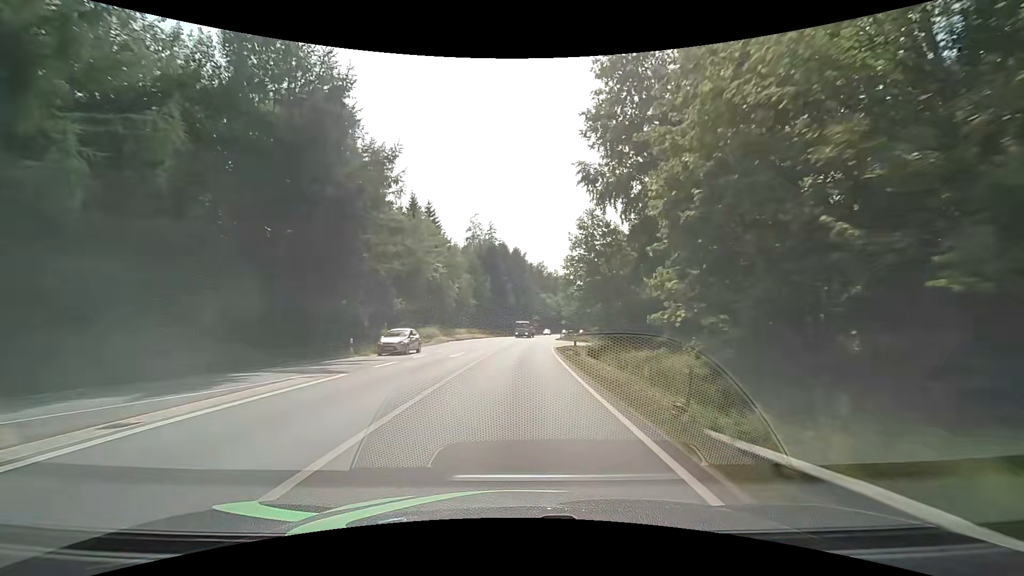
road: primary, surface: asphalt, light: Day
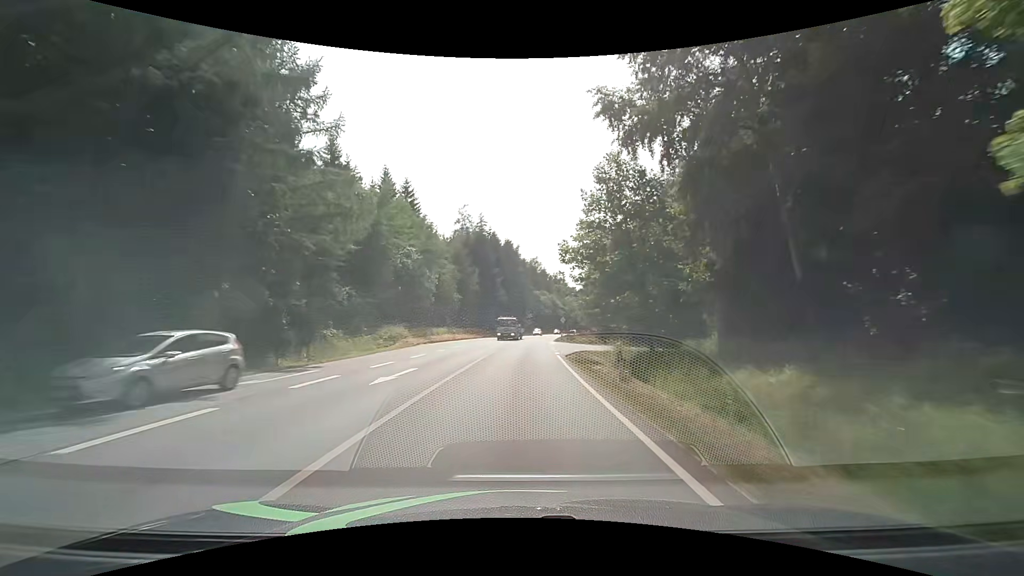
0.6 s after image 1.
(+0.1, +12.4) m; +1°
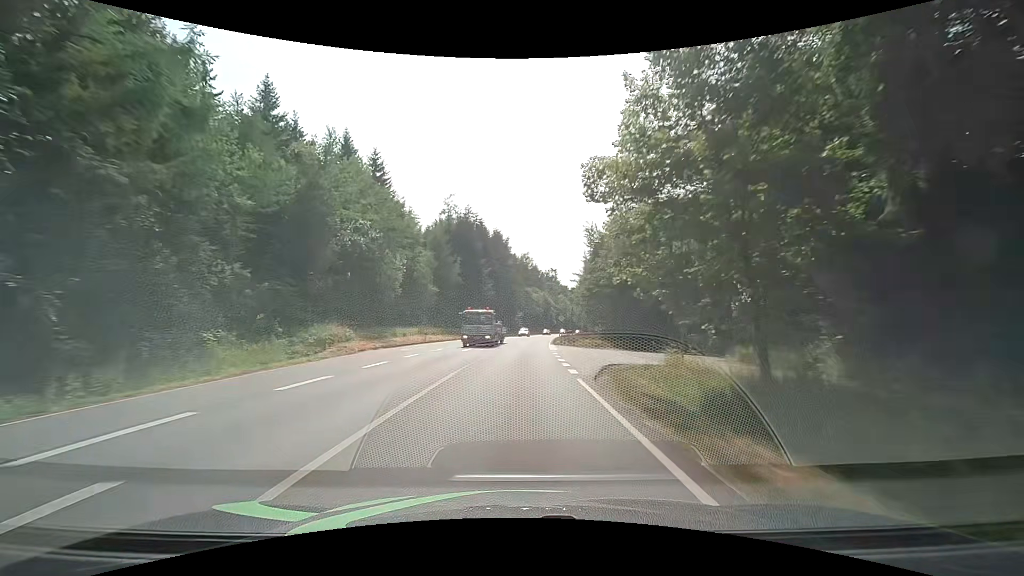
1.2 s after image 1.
(+0.1, +12.4) m; +1°
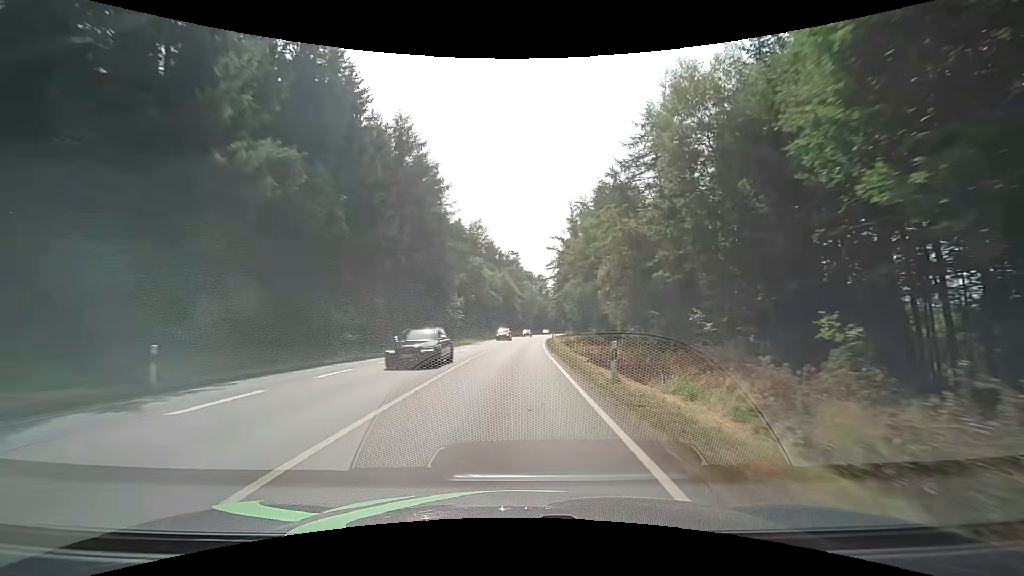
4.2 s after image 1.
(+3.0, +62.3) m; +5°
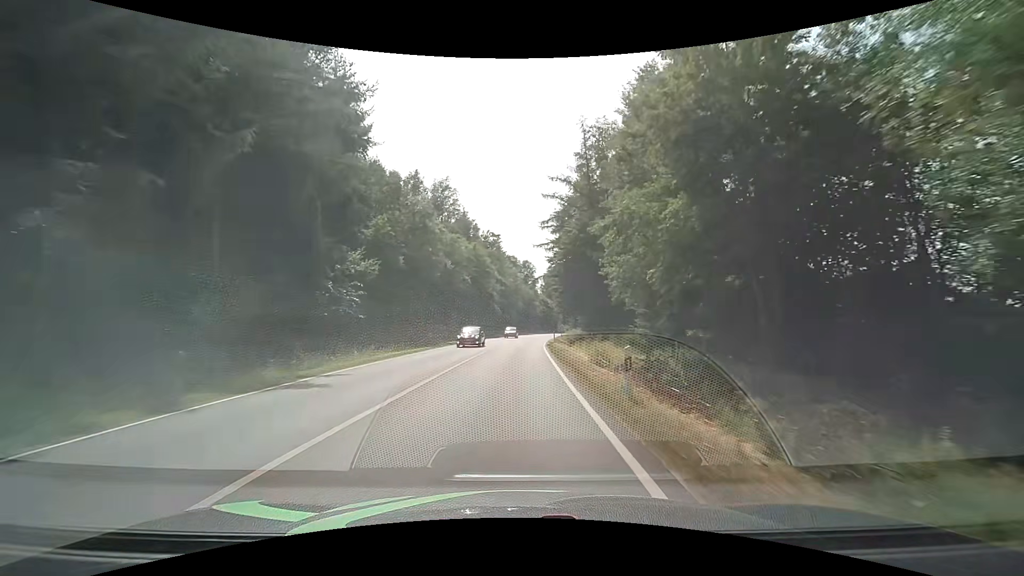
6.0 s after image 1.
(+0.8, +37.5) m; +2°
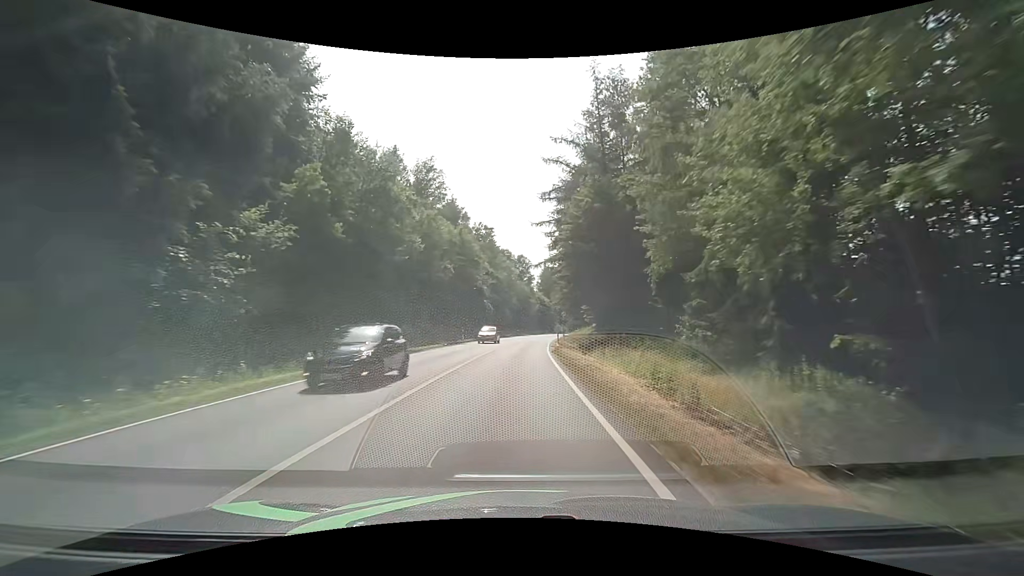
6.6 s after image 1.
(+0.1, +12.5) m; 0°
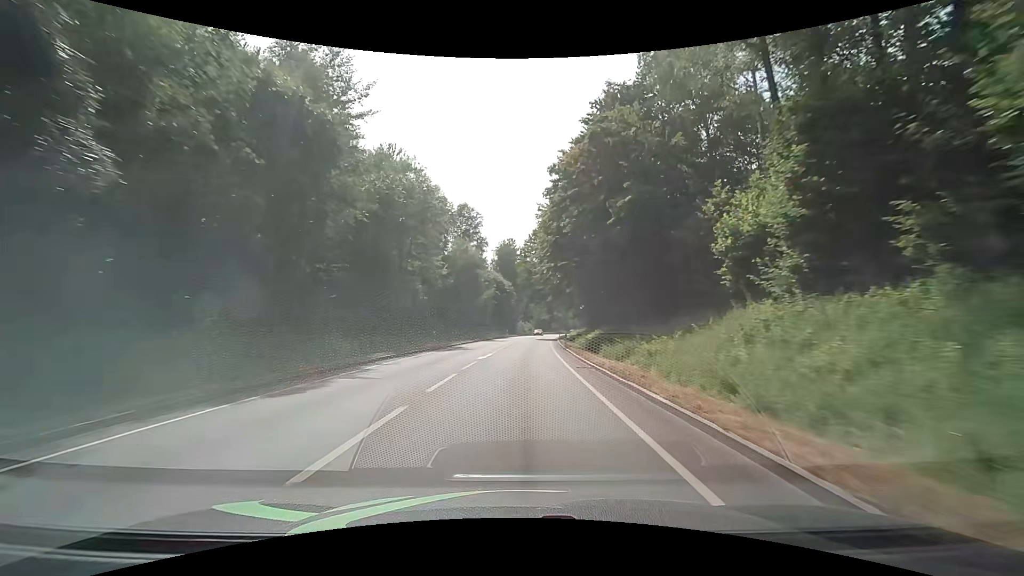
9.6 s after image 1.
(+2.6, +62.7) m; +4°
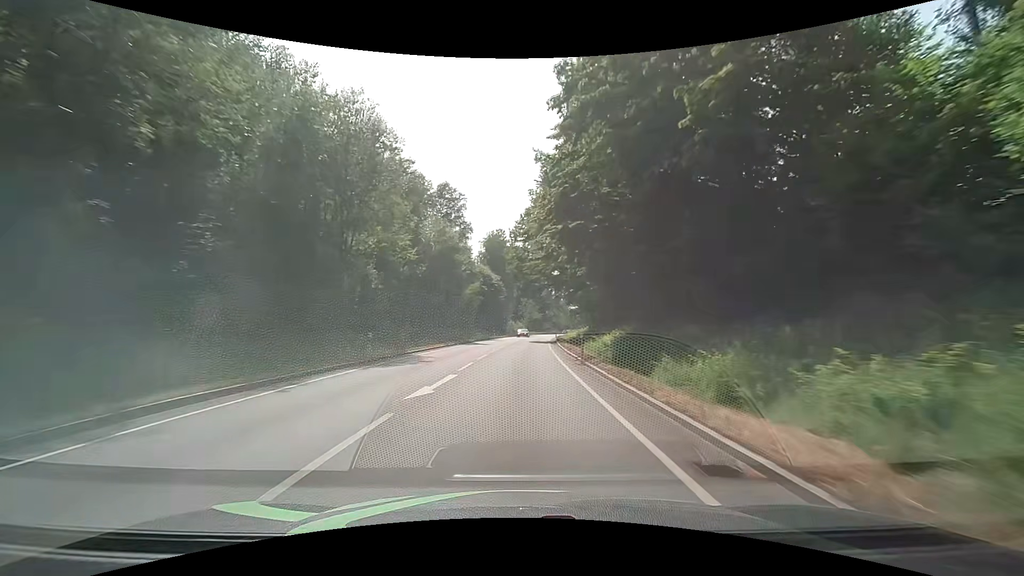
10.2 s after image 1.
(+0.3, +12.6) m; +2°
(0, +10) (0, +20) (+1, +30) (+1, +40) (+2, +50) (+2, +60) (+3, +70) (+4, +80) (+5, +90) (+6, +100) m
